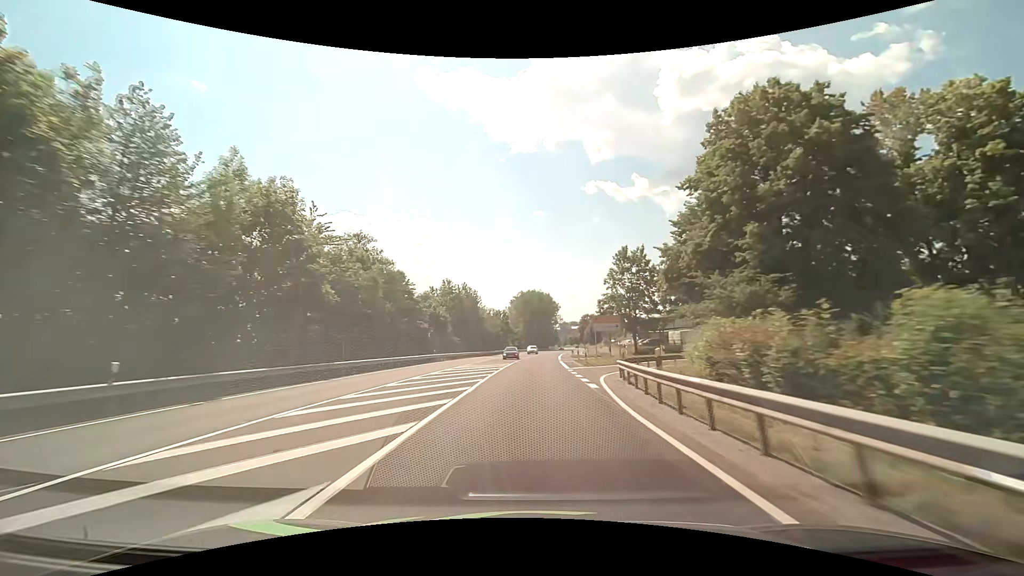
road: primary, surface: asphalt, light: Day
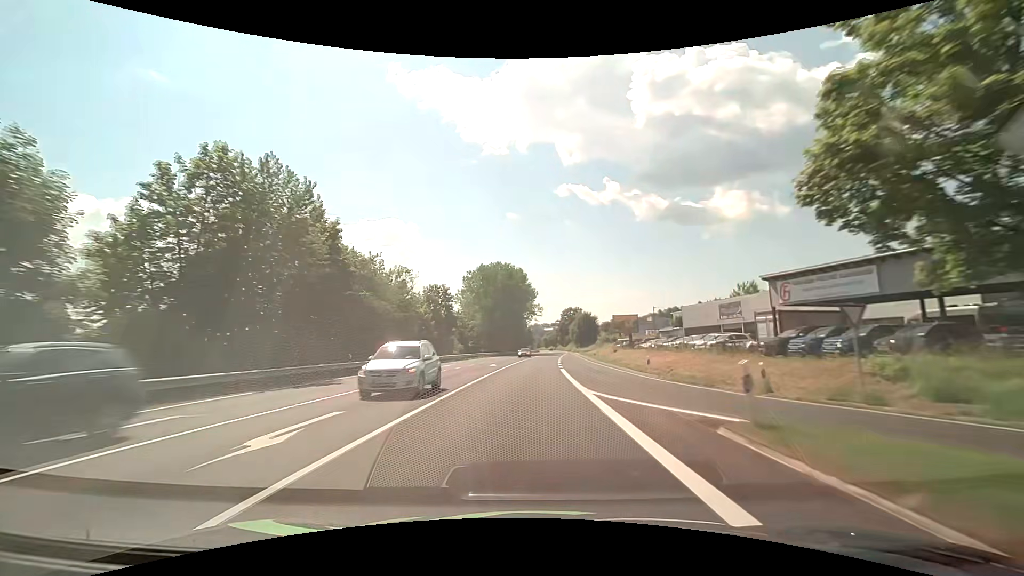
(+1.5, +61.7) m; +3°
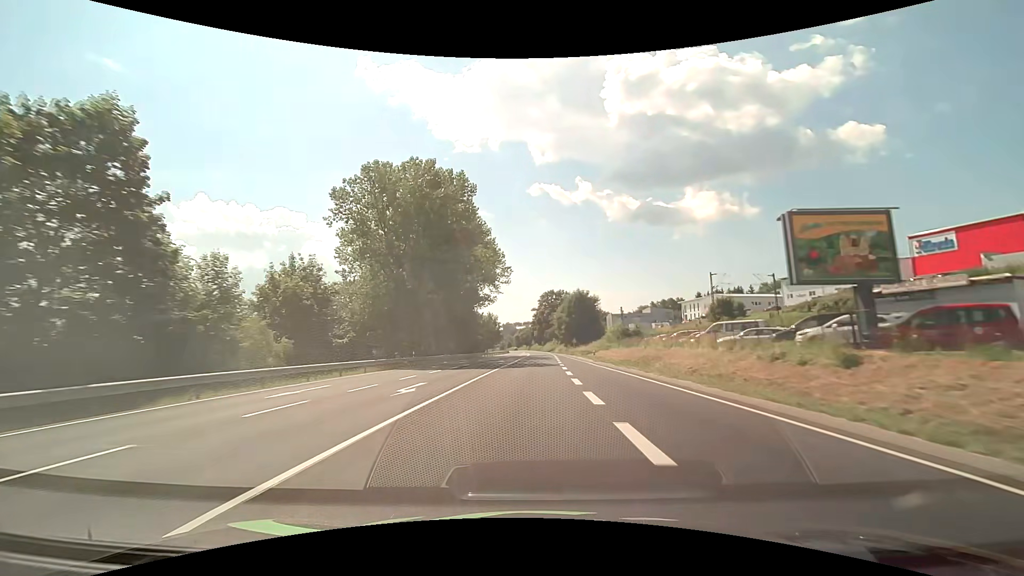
(+2.0, +61.3) m; +3°
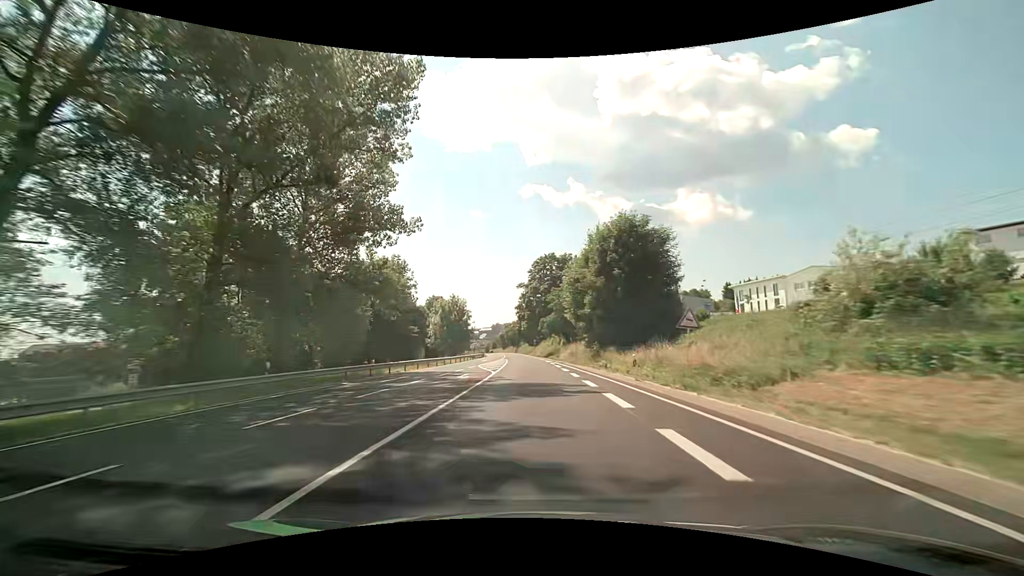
(+1.0, +61.0) m; +1°
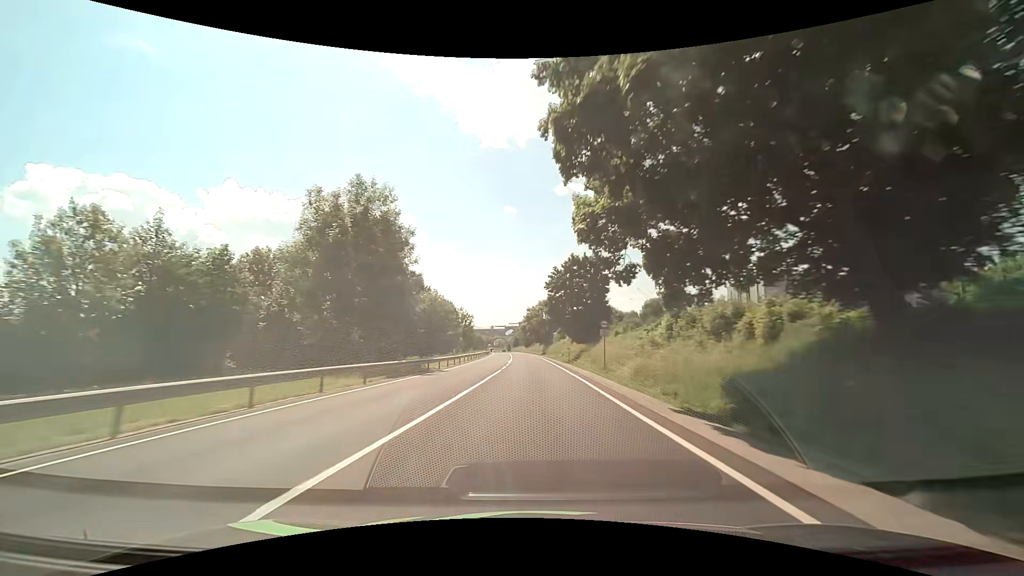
(-2.1, +75.9) m; -3°
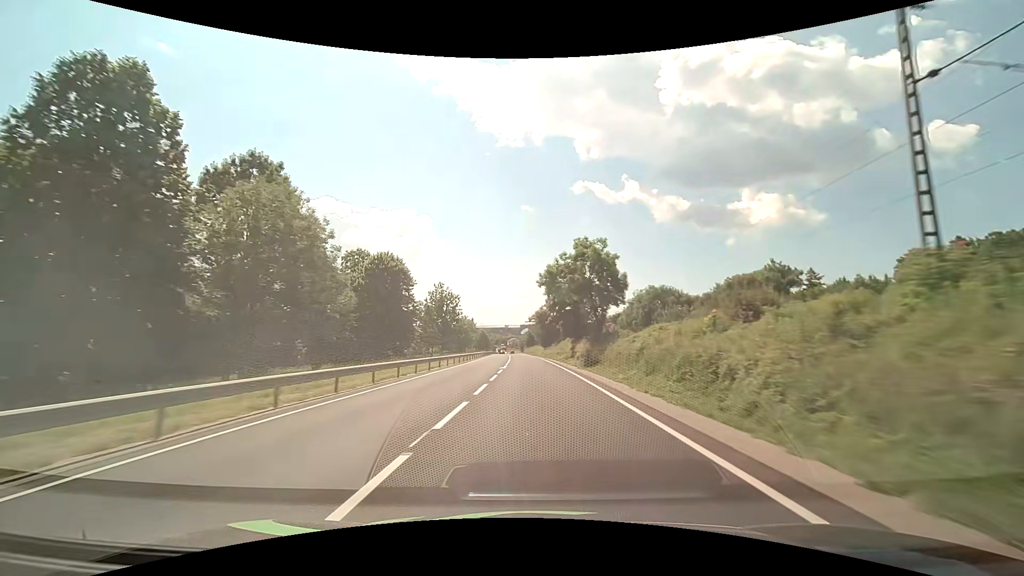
(-0.9, +60.6) m; -2°
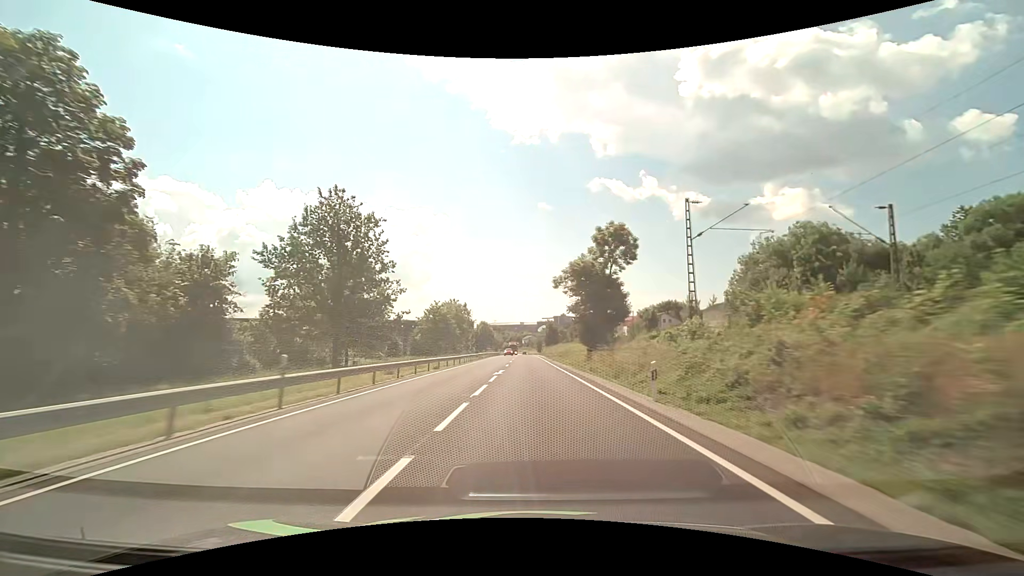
(-1.0, +60.3) m; -2°
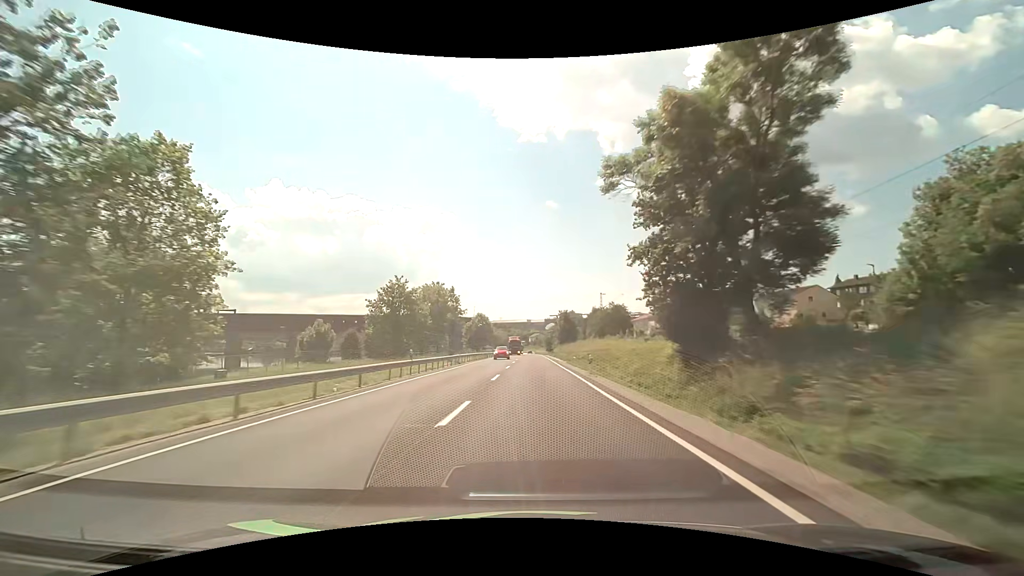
(-0.4, +30.1) m; -1°
(0, +10) (0, +20) (0, +30) (0, +40) (0, +50) (0, +60) (0, +70) (0, +80) (0, +90) (0, +100) m
